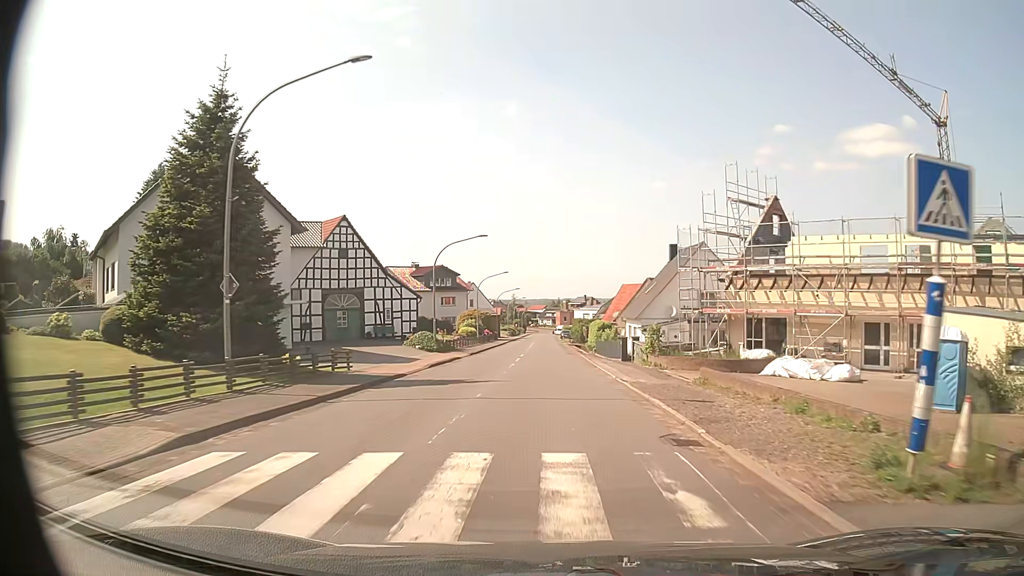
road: secondary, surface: asphalt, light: Day
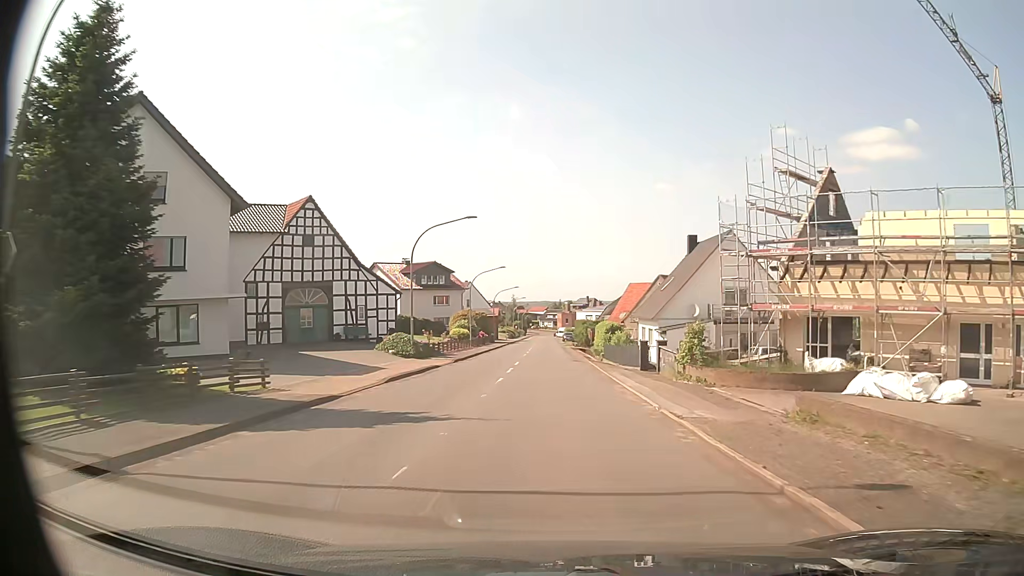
(0.0, +7.9) m; 0°
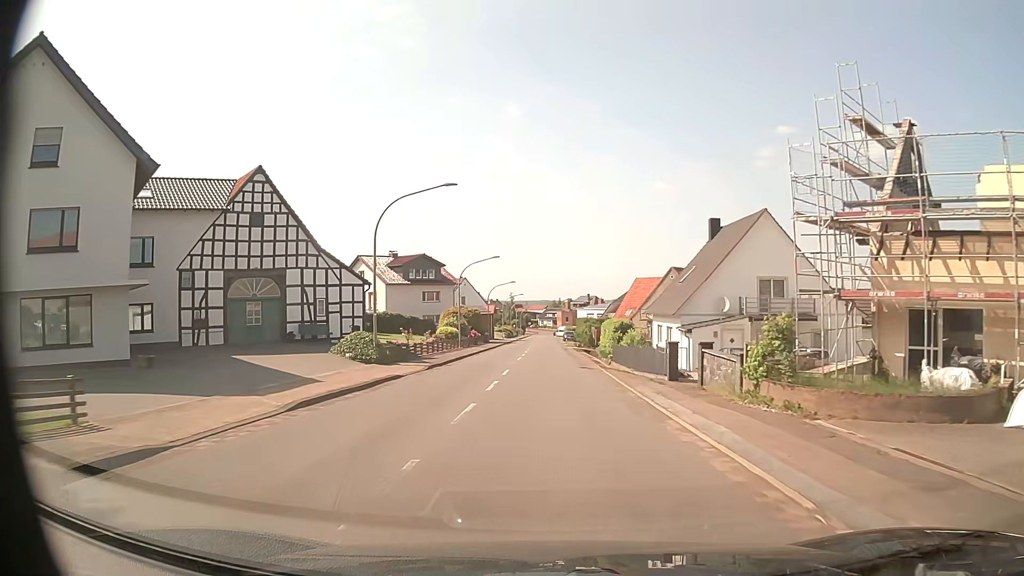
(0.0, +7.9) m; 0°
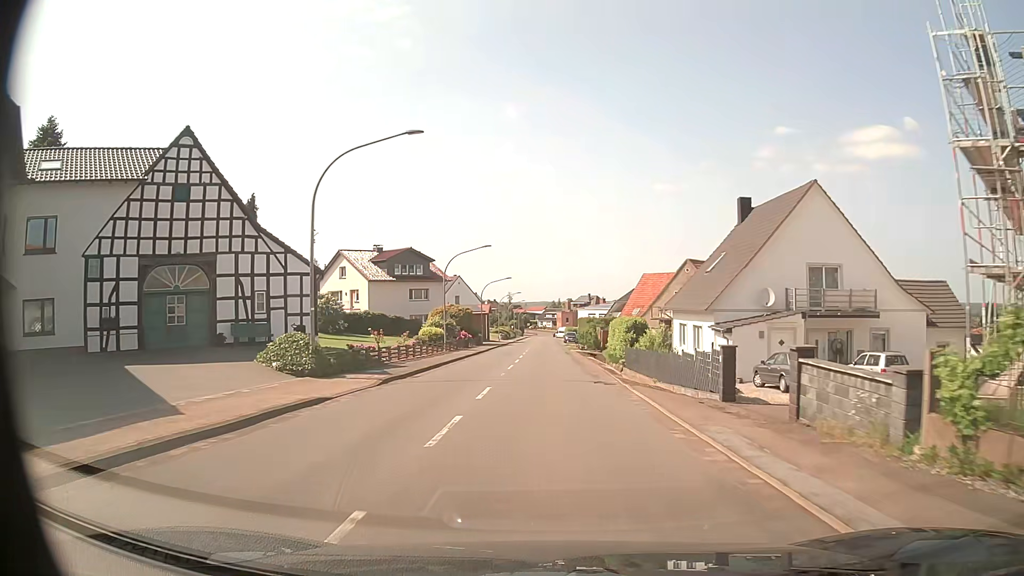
(0.0, +8.0) m; 0°
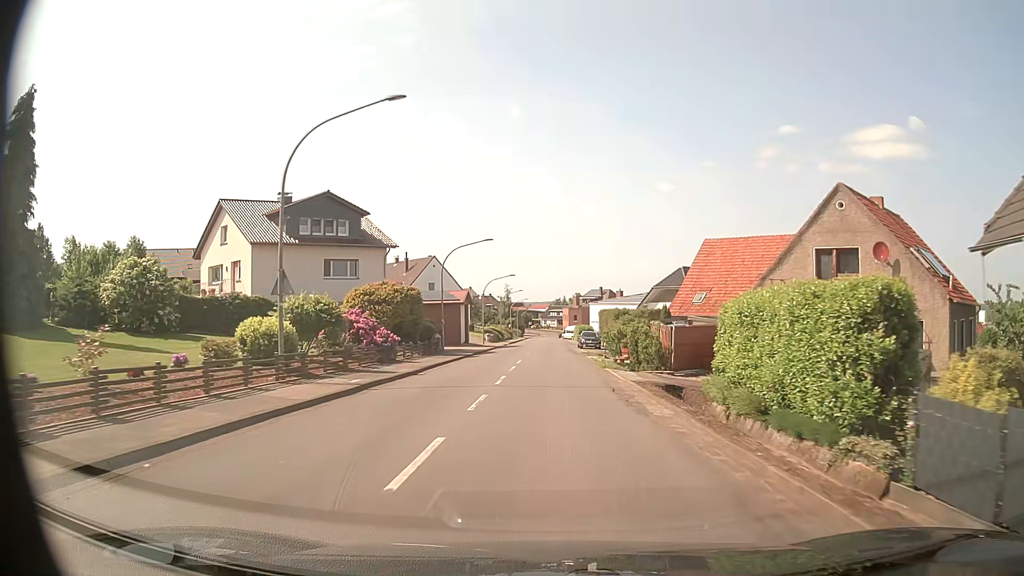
(-0.1, +32.0) m; 0°
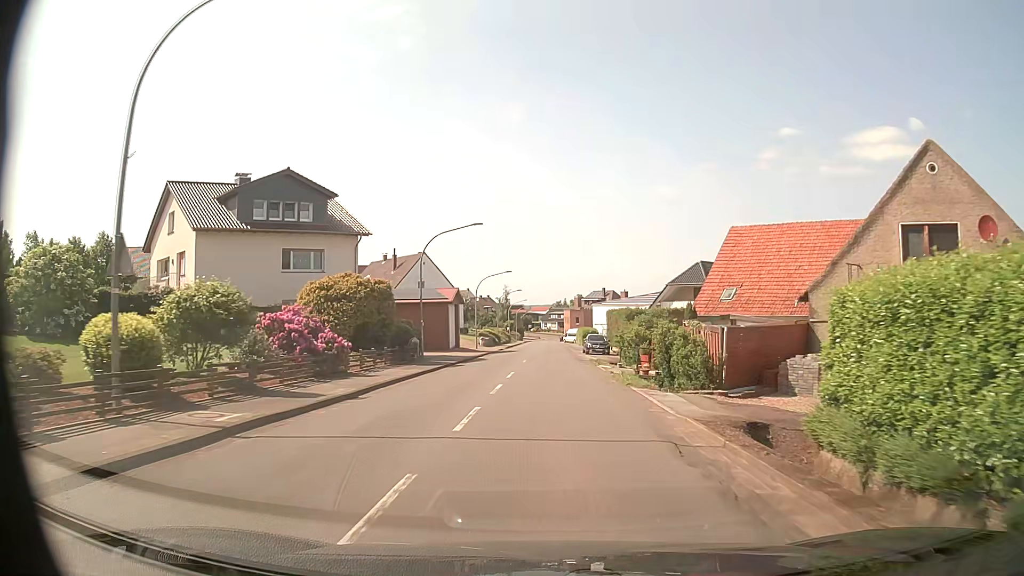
(0.0, +7.9) m; 0°
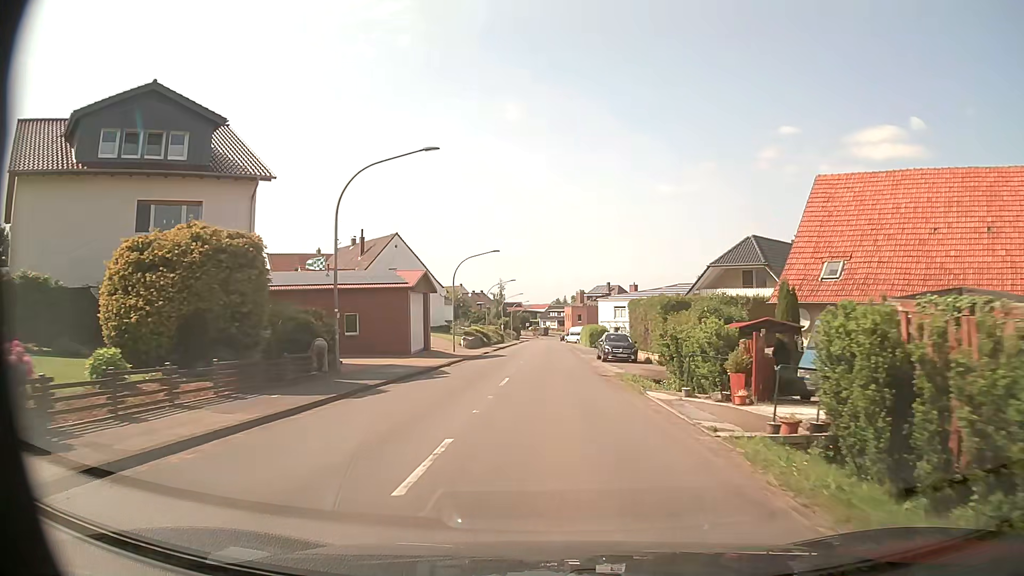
(0.0, +15.8) m; 0°
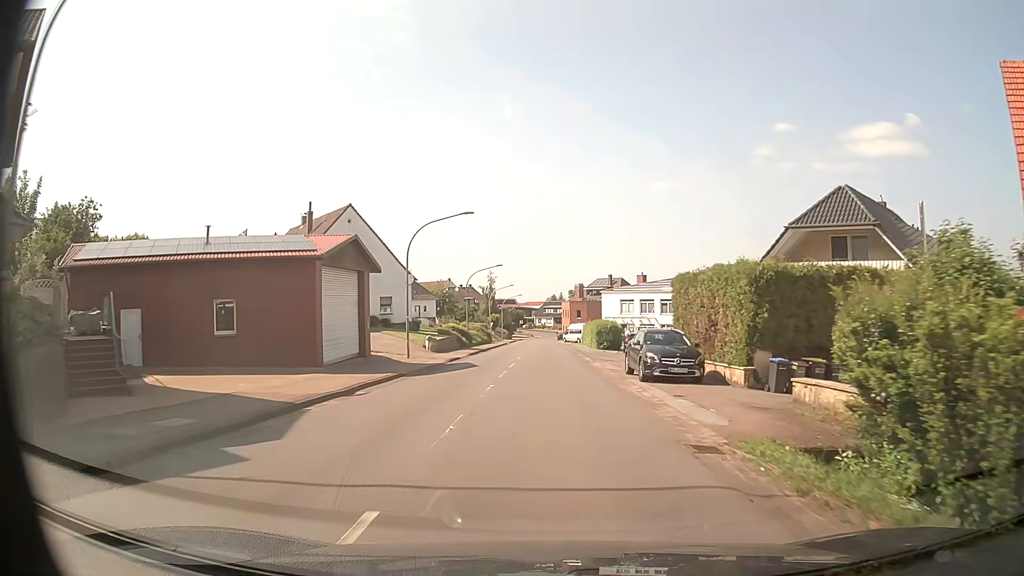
(0.0, +15.7) m; 0°
(0, +10) (0, +20) (0, +30) (0, +40) (0, +50) (0, +60) (0, +70) (0, +80) (0, +90) (0, +100) m
